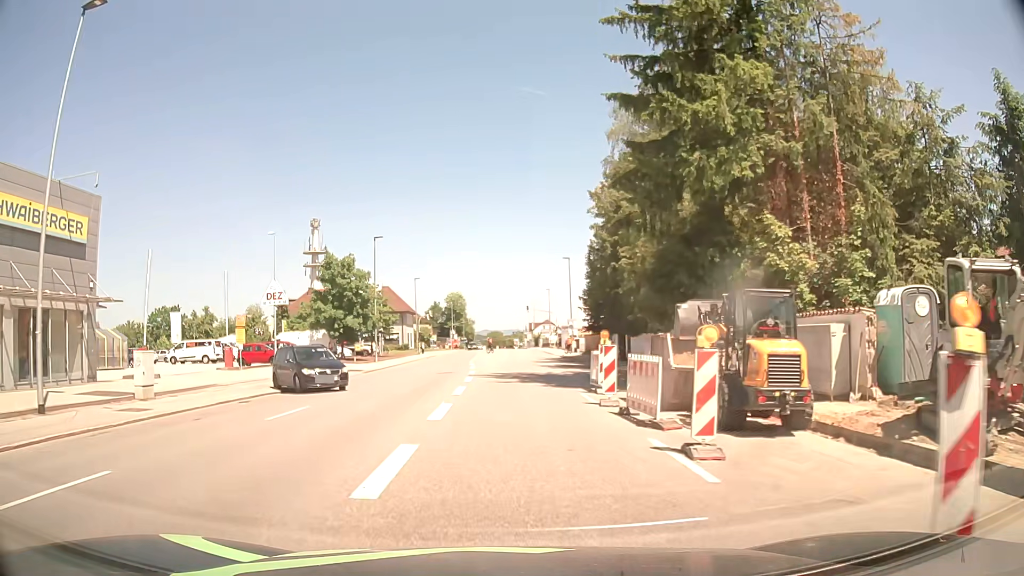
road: tertiary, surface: asphalt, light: Day
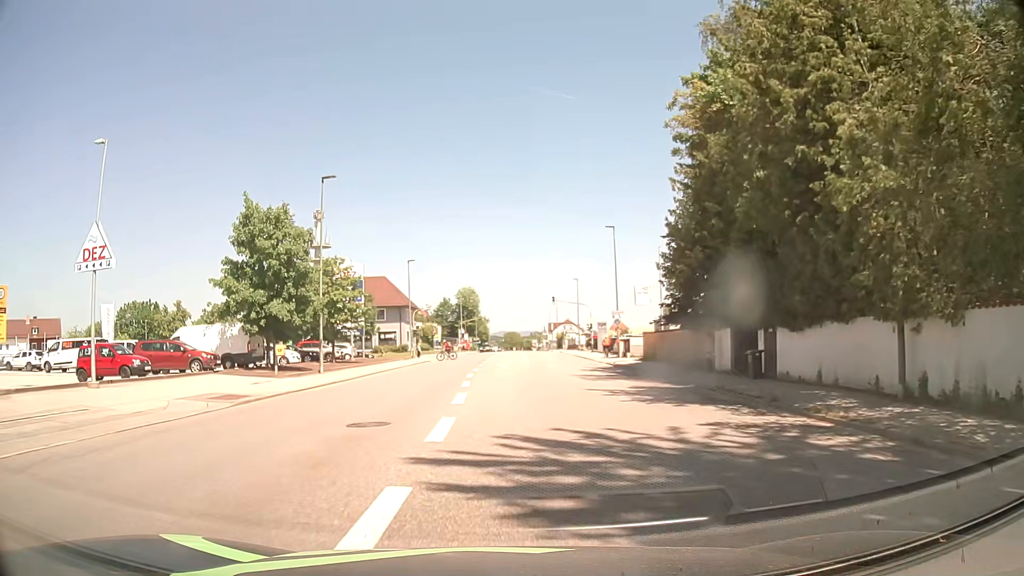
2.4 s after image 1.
(-0.2, +20.8) m; -1°
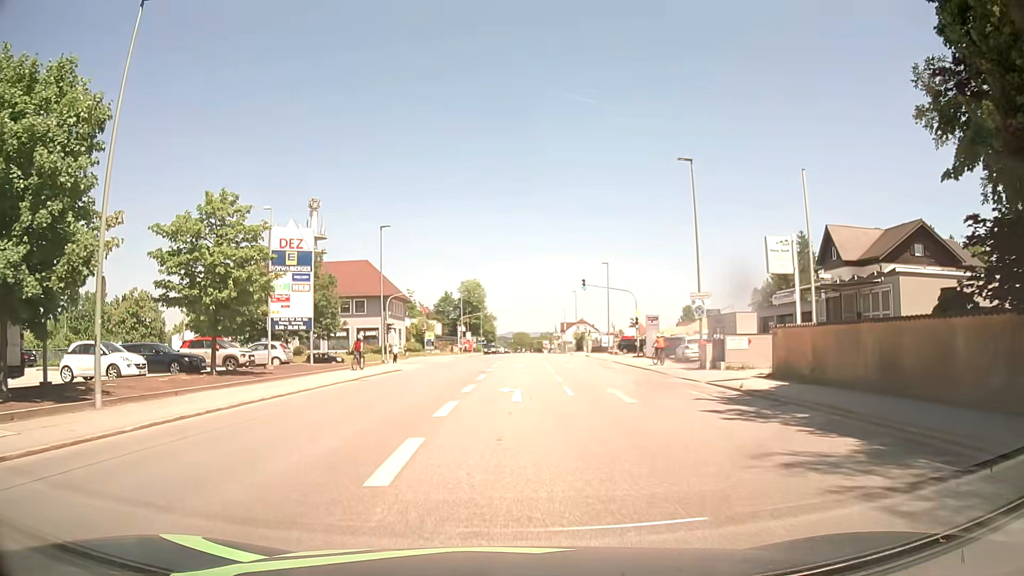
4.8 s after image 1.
(-0.4, +20.7) m; -3°
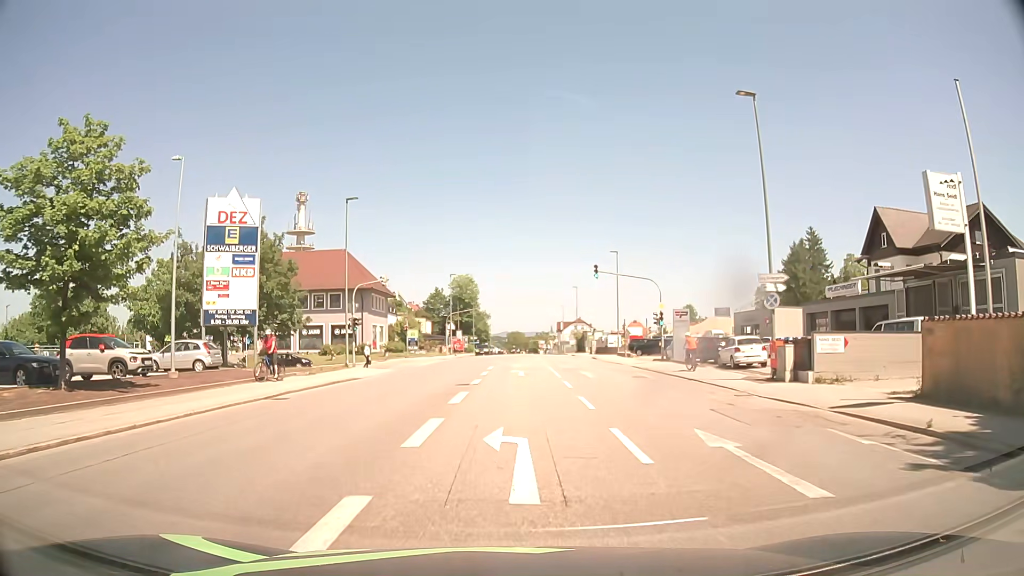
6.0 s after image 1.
(+0.2, +9.7) m; +1°
